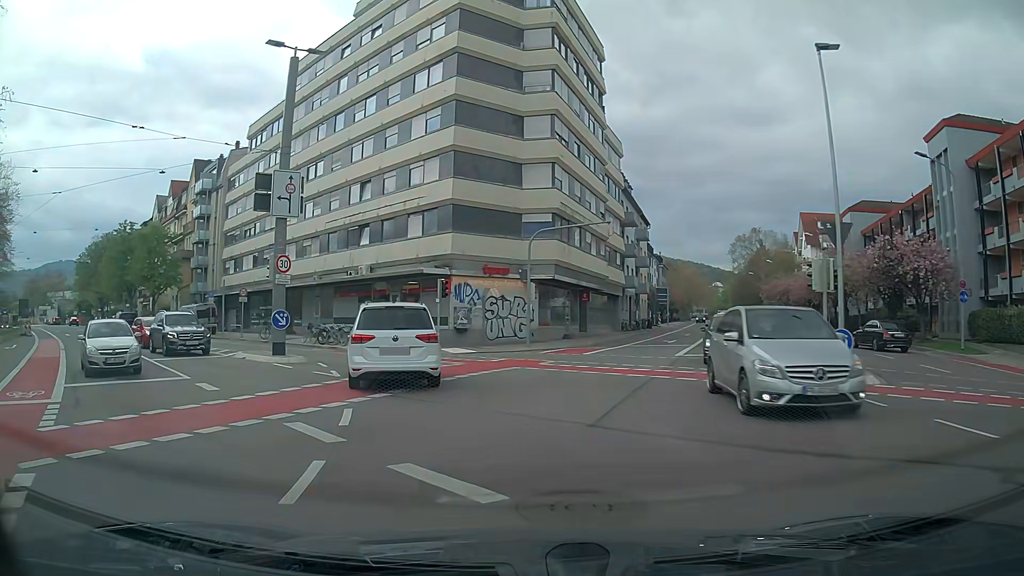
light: Day
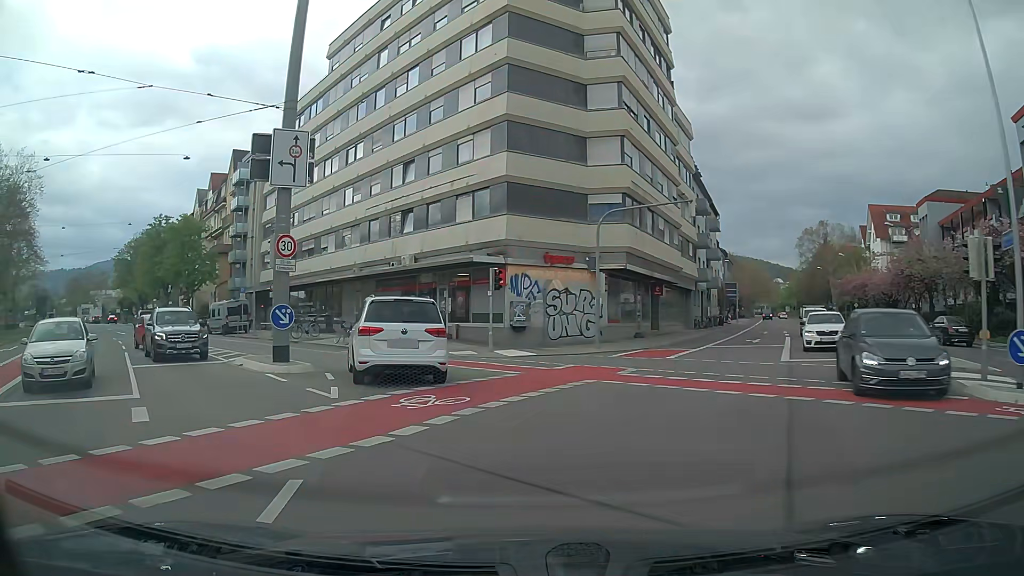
(-0.2, +4.9) m; -5°
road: secondary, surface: asphalt
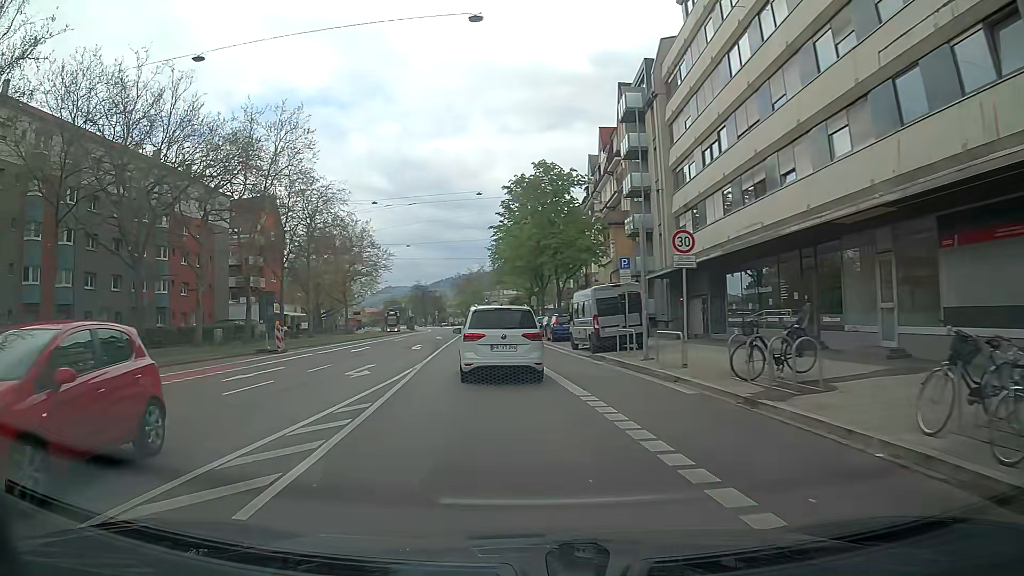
(-7.5, +23.9) m; -37°
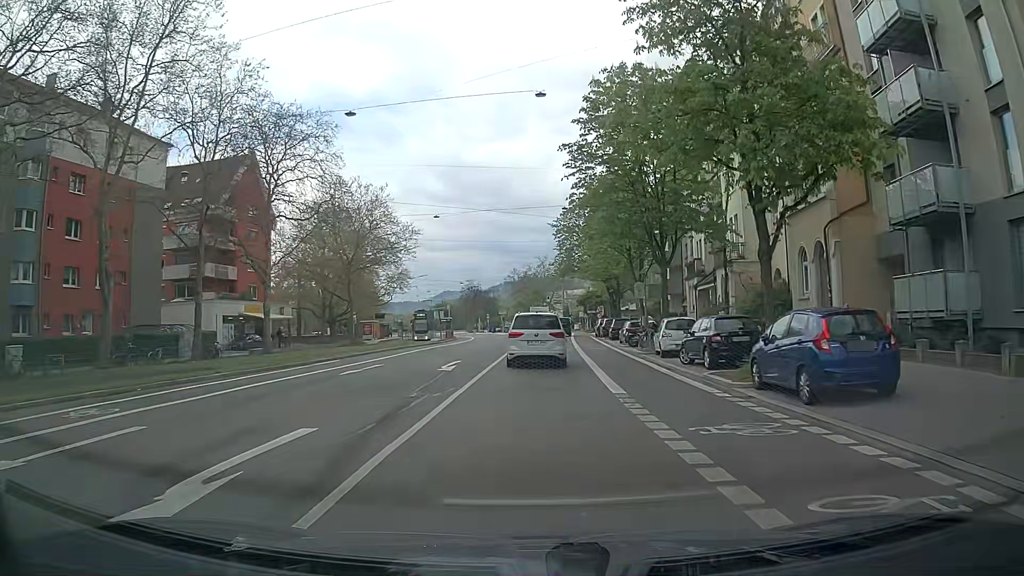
(-1.9, +27.8) m; -4°
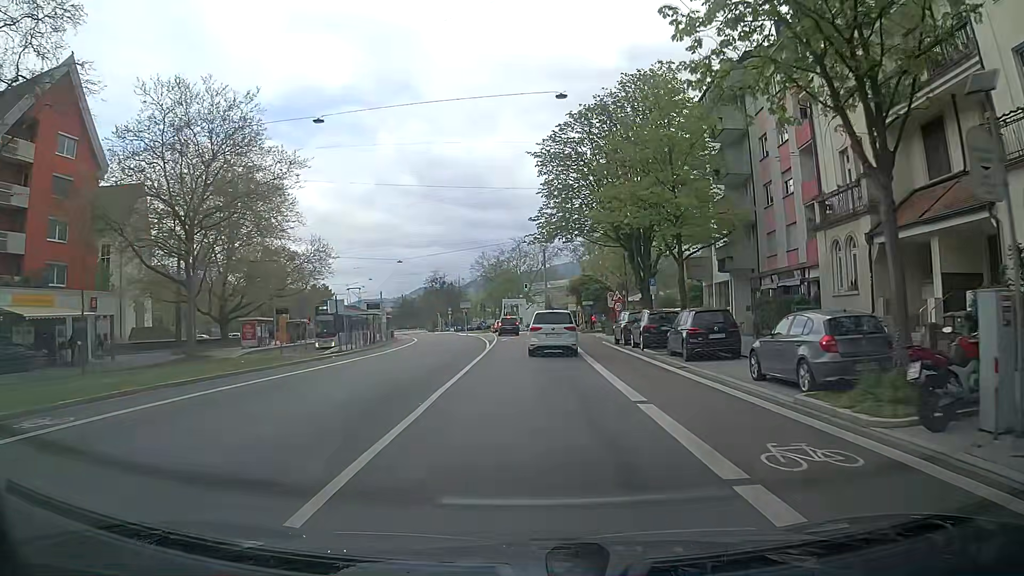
(+0.4, +29.2) m; +1°
(0, +10) (0, +20) (+1, +30) (+1, +40) (+1, +50) (+1, +60) (+1, +70) (+1, +80) (-1, +90) (-4, +99) m
